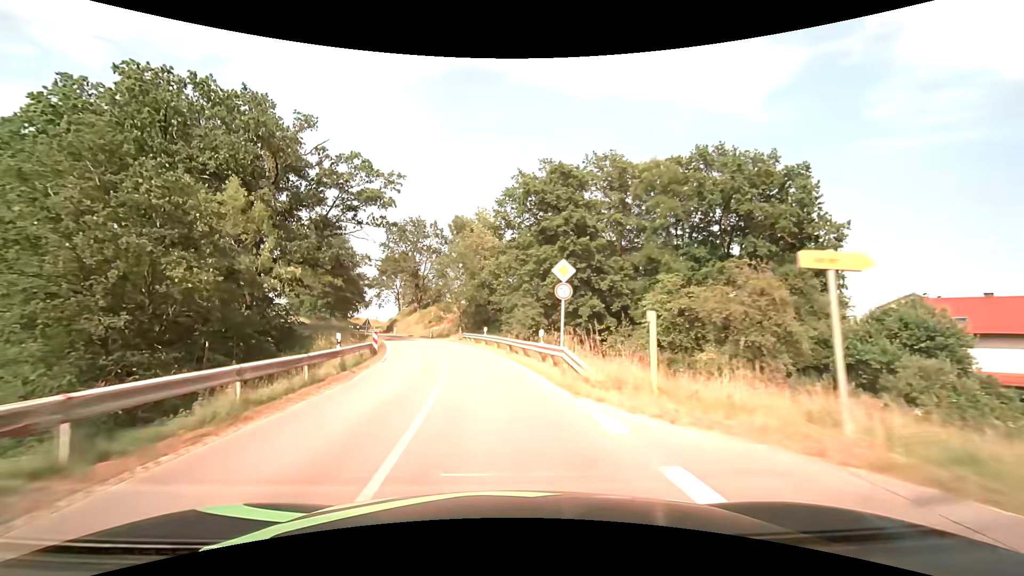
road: secondary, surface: asphalt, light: Day
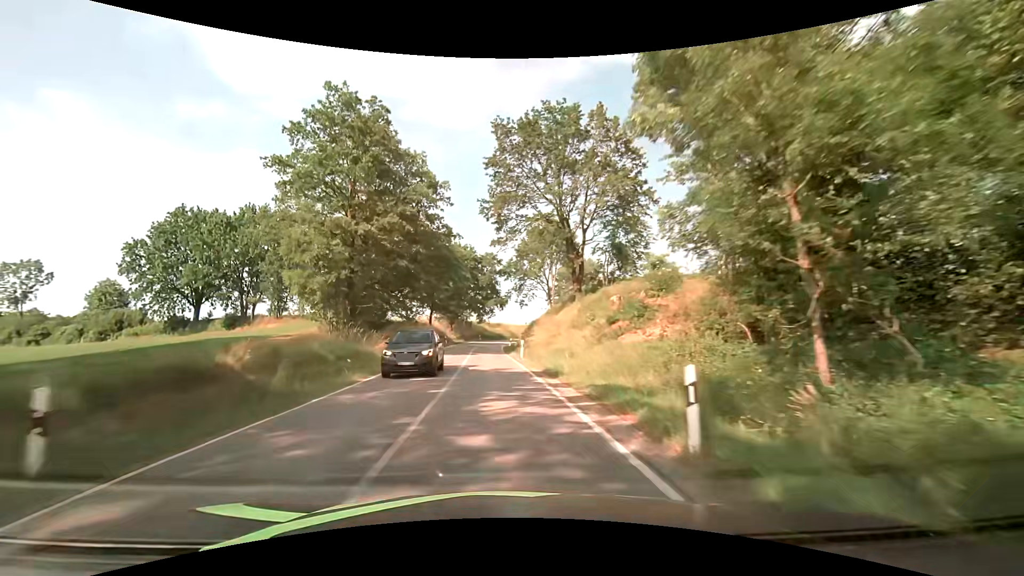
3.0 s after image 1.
(-8.3, +50.3) m; -18°
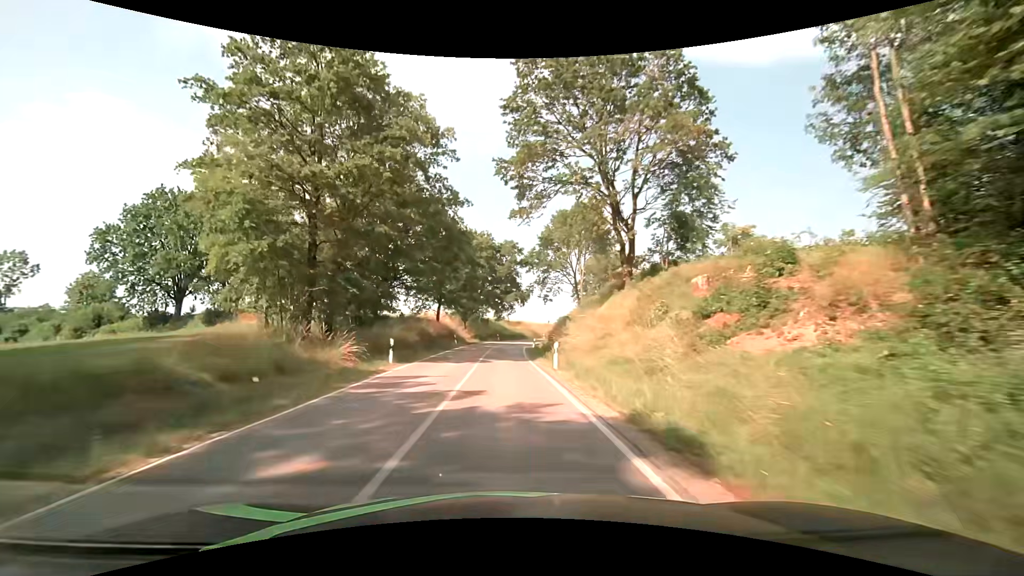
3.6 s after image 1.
(-0.3, +10.4) m; -3°
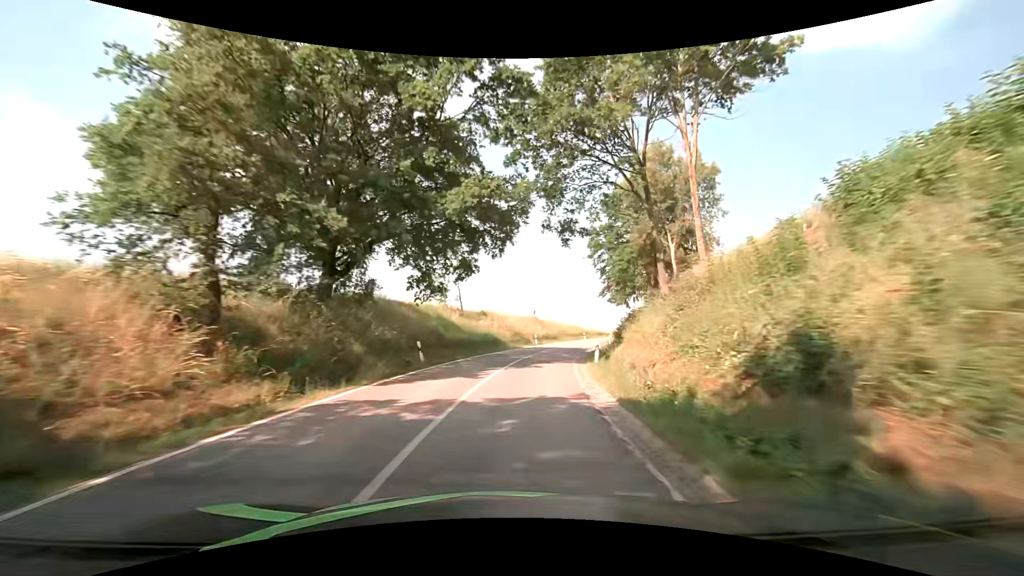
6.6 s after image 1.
(+0.6, +52.9) m; +5°
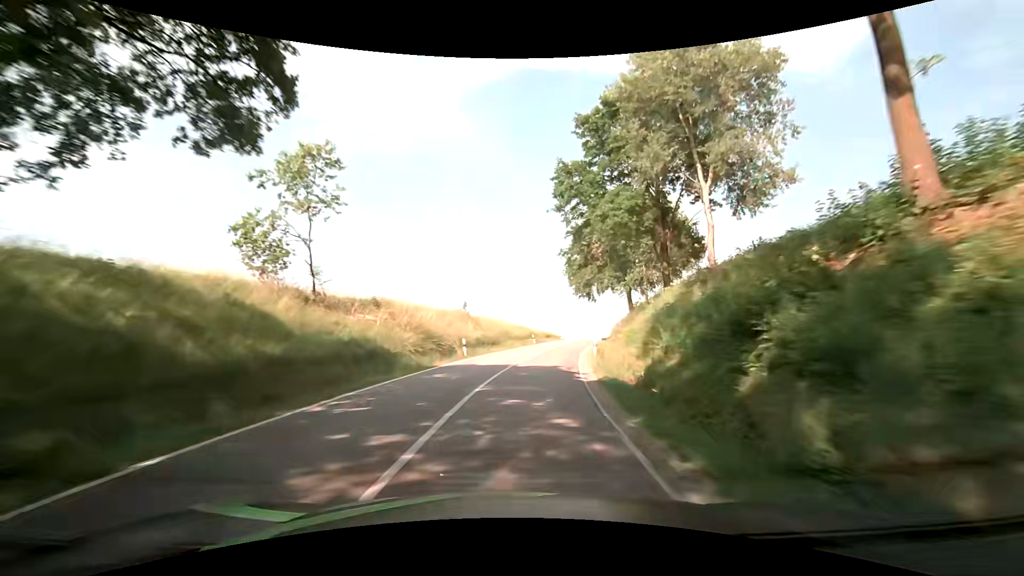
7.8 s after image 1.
(+1.3, +21.2) m; +8°
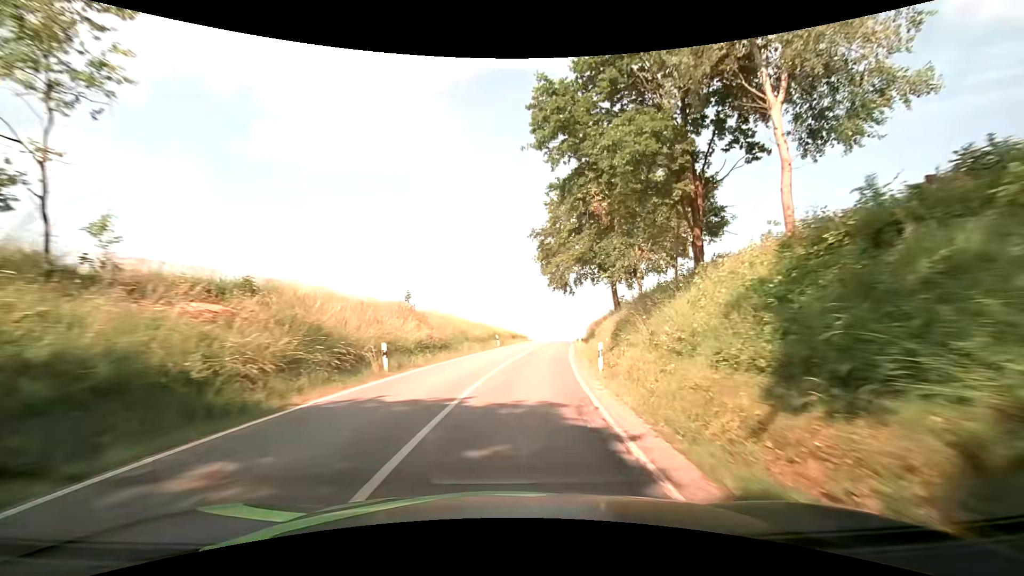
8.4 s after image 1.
(+0.3, +10.6) m; +3°
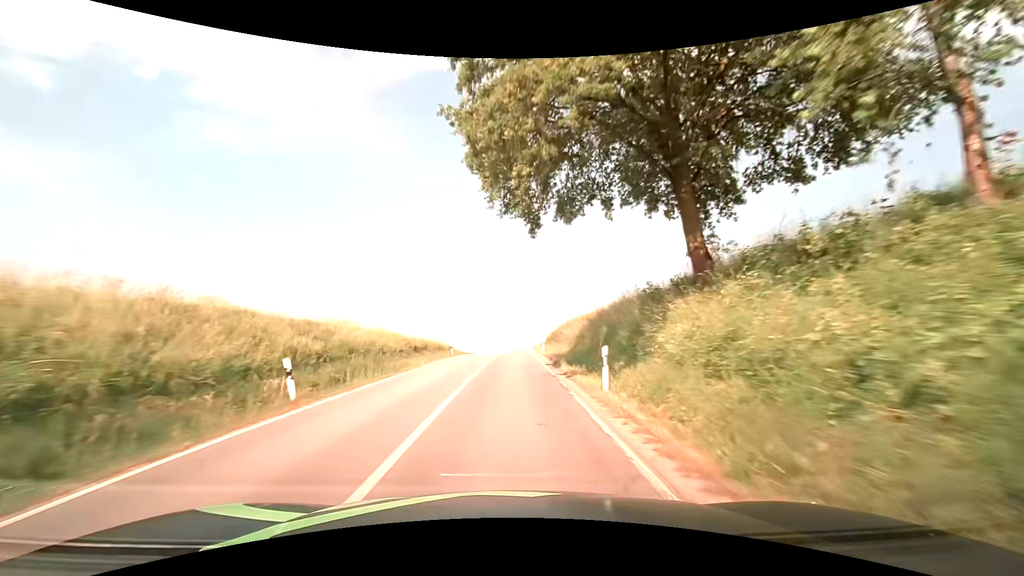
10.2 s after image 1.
(+3.0, +31.9) m; +8°
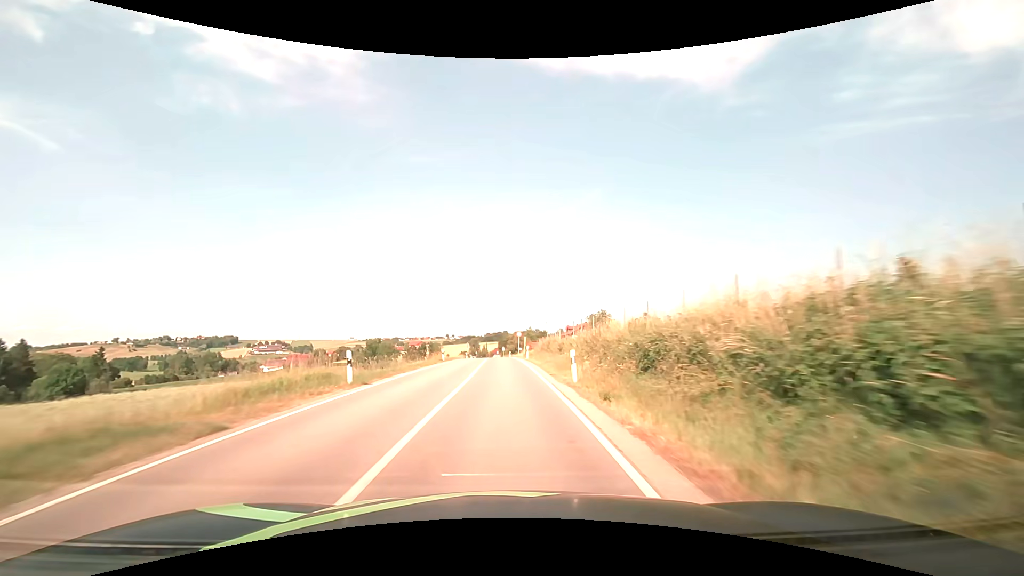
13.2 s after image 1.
(+1.0, +53.9) m; +1°
(0, +10) (0, +20) (0, +30) (0, +40) (-1, +50) (-1, +60) (-1, +70) (-2, +80) (-2, +90) (-3, +100) m
